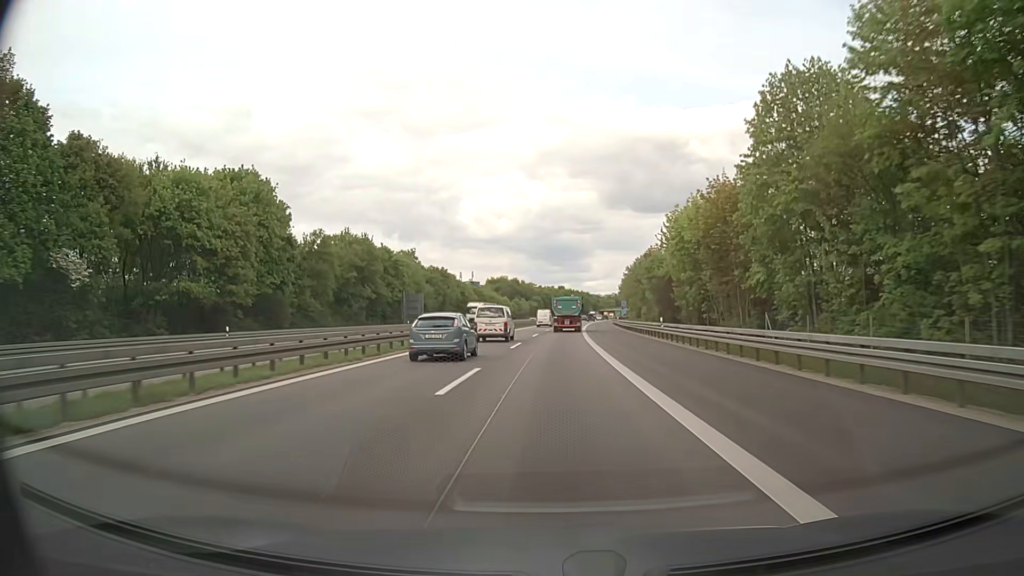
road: motorway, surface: asphalt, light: Day
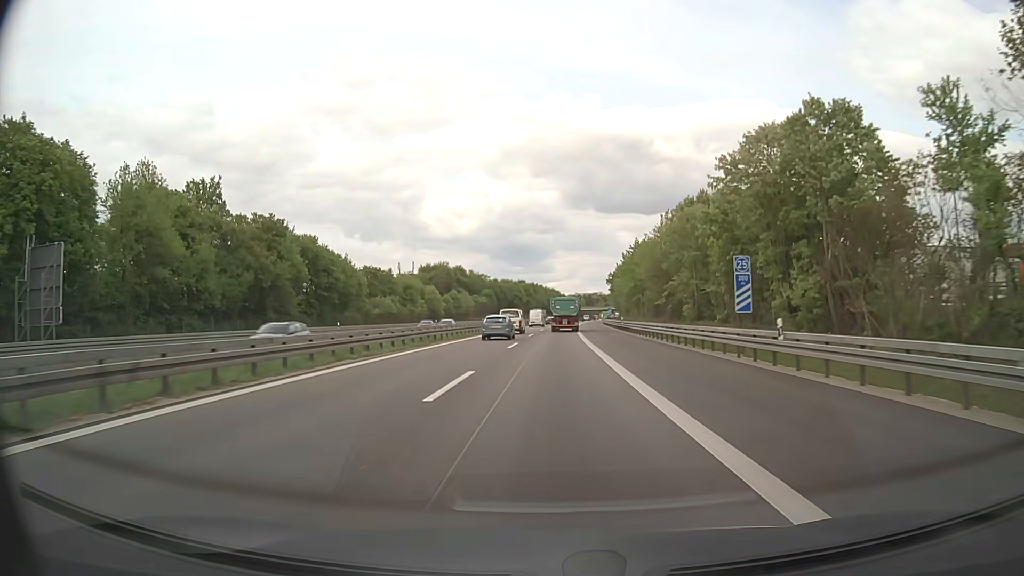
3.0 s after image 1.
(+2.6, +74.8) m; +3°
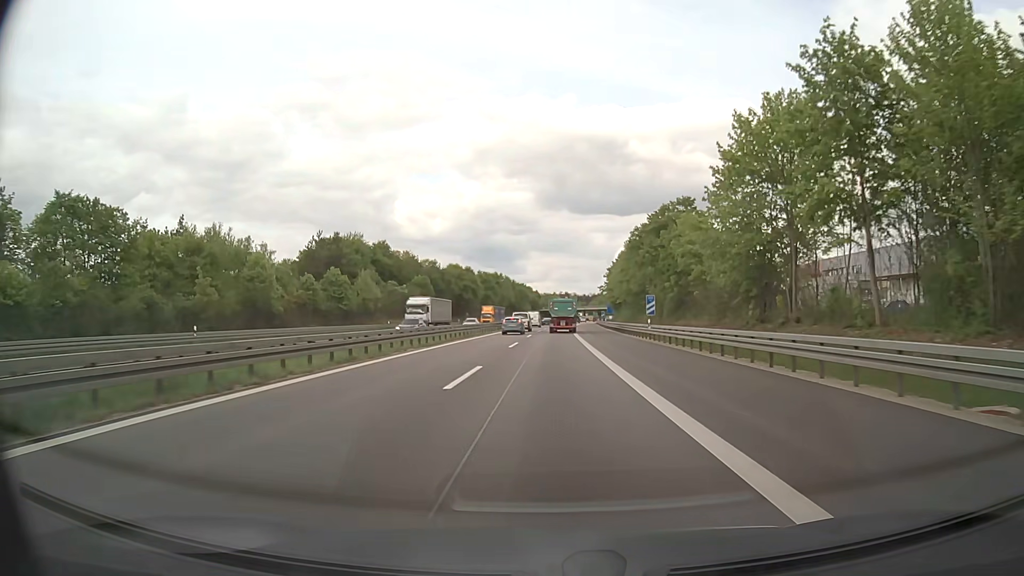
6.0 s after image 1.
(+1.5, +74.2) m; +3°
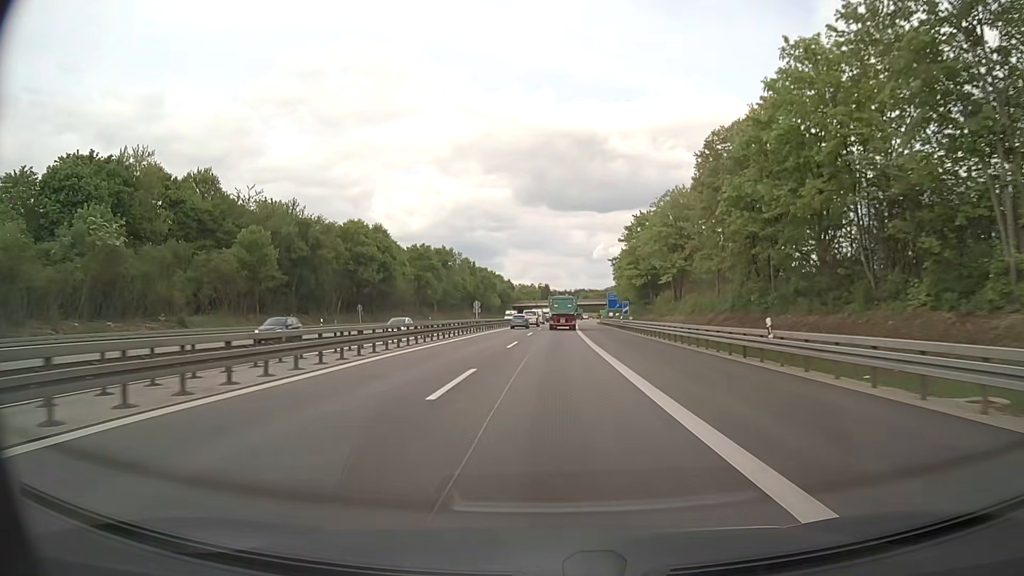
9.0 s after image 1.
(+0.9, +75.4) m; +2°
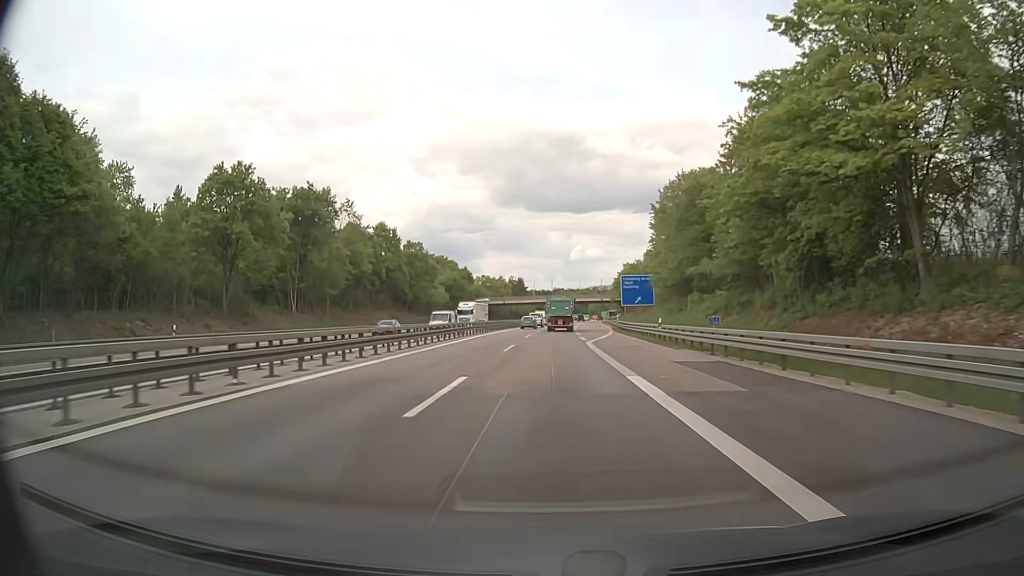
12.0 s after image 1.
(+1.4, +73.5) m; +2°
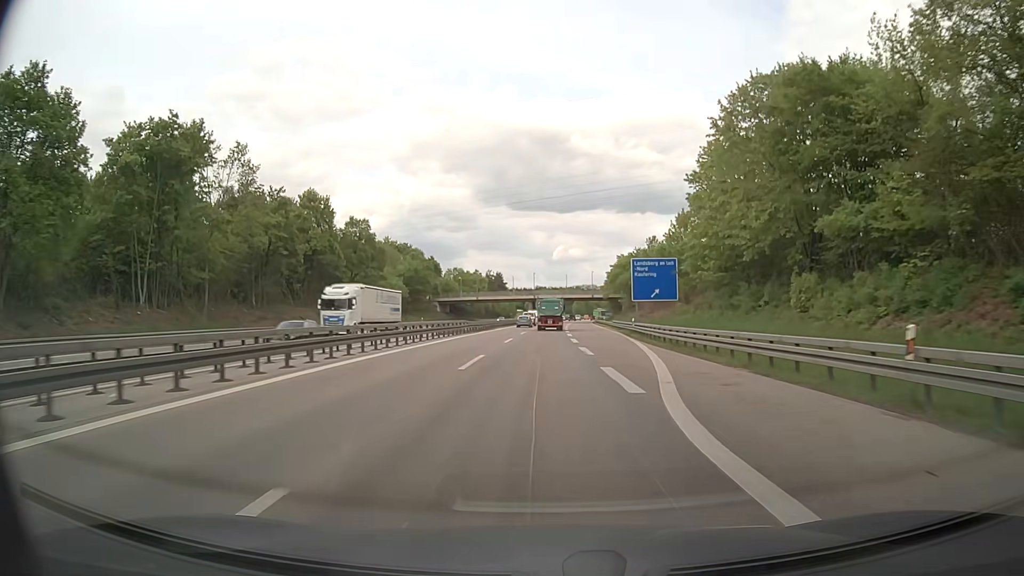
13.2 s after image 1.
(+0.2, +28.1) m; +2°
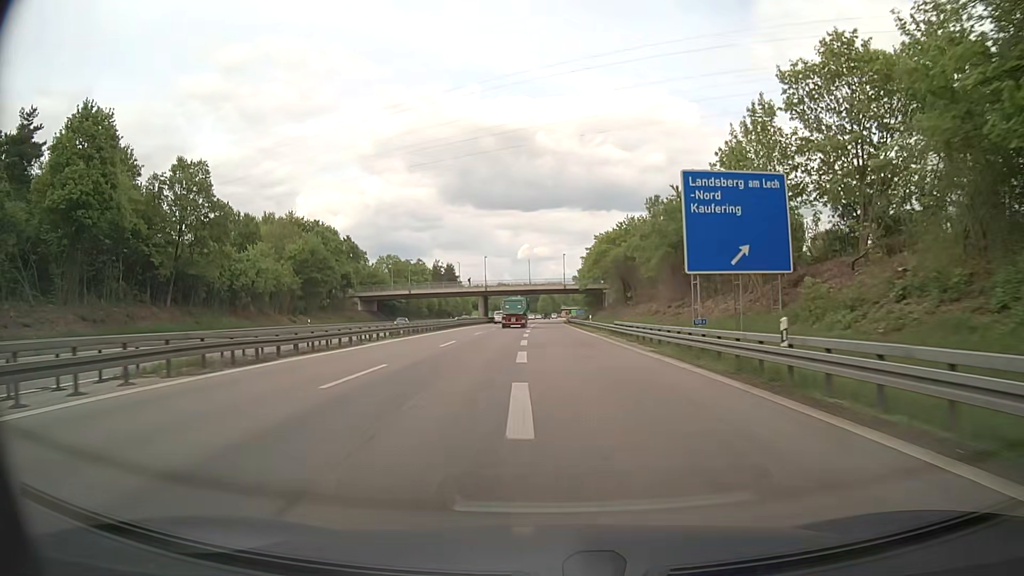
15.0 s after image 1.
(+1.4, +40.7) m; +3°
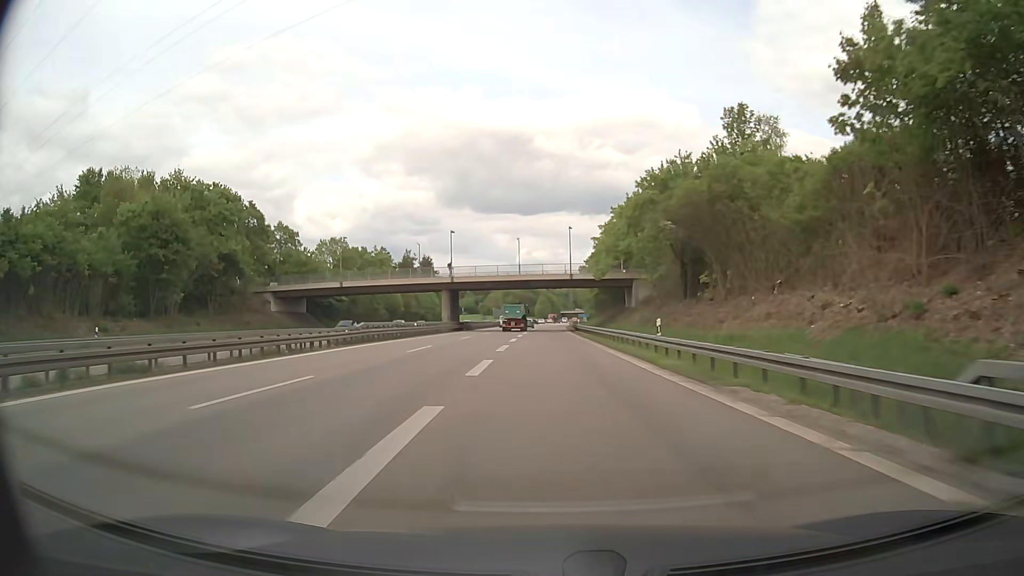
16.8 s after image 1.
(+0.3, +39.1) m; 0°
(0, +10) (0, +20) (0, +30) (0, +40) (0, +50) (0, +60) (0, +70) (0, +80) (0, +90) (0, +100) m
